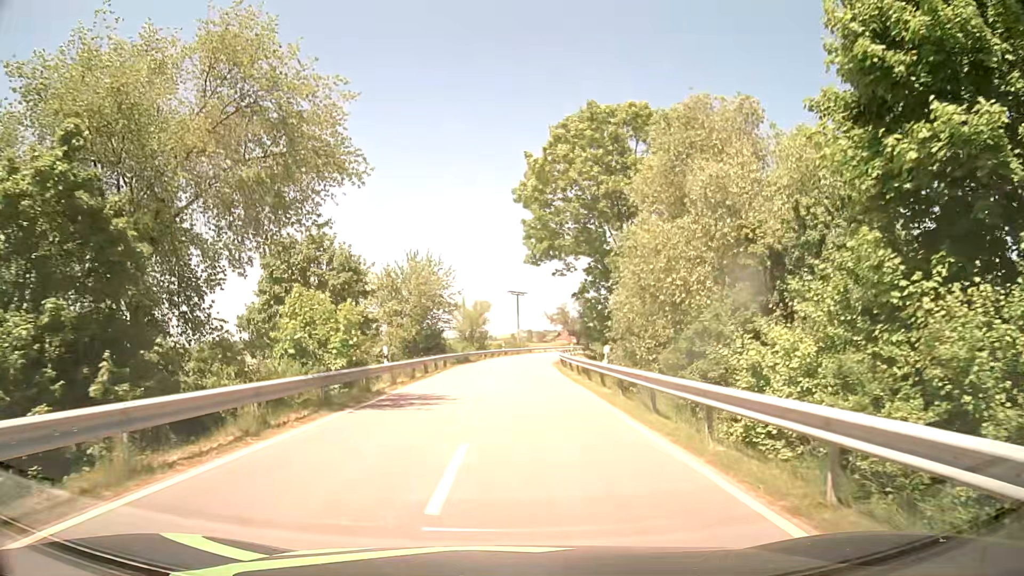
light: Day
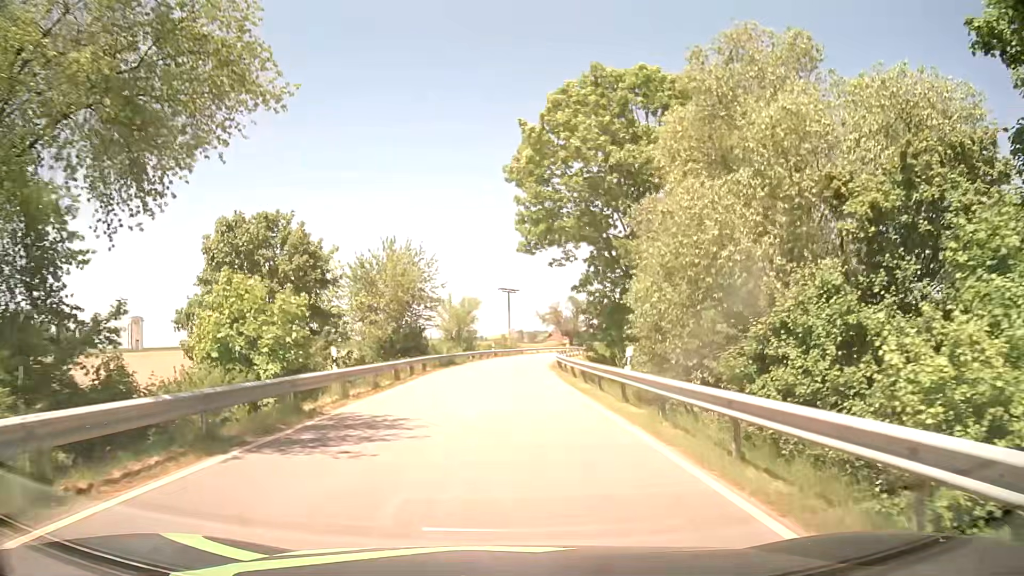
(+0.1, +5.7) m; +1°
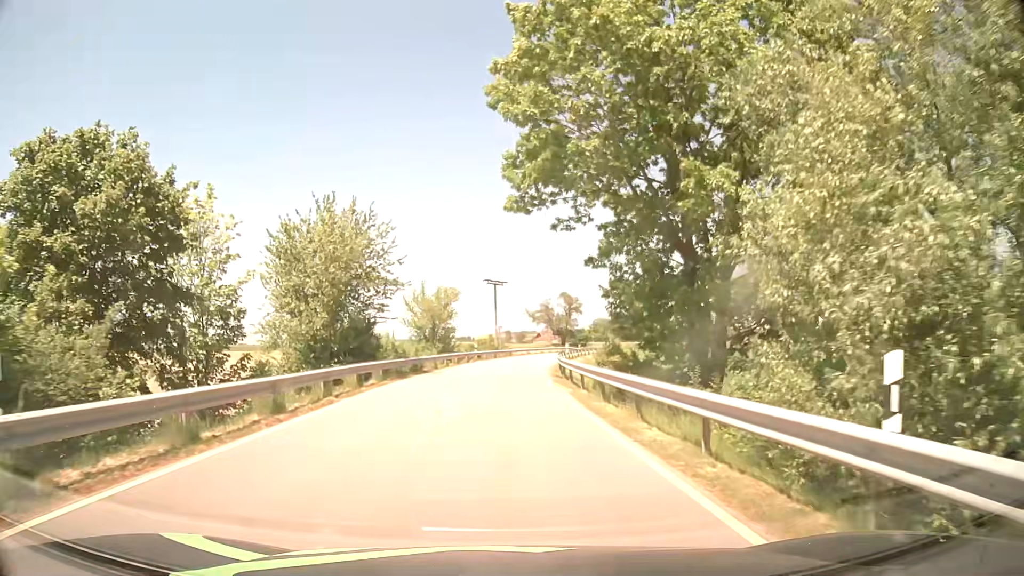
(+0.1, +12.1) m; +1°
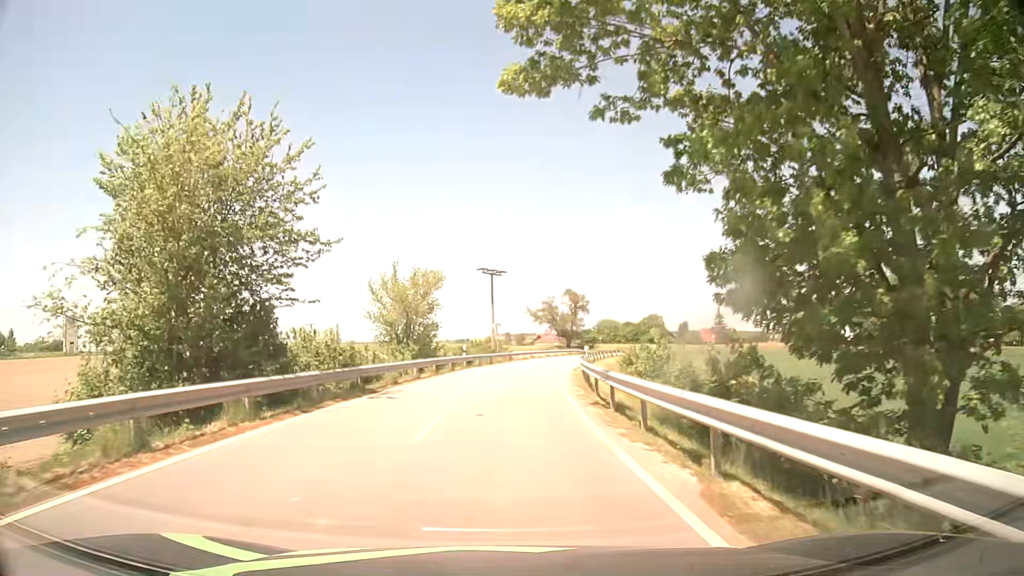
(+0.1, +13.3) m; 0°
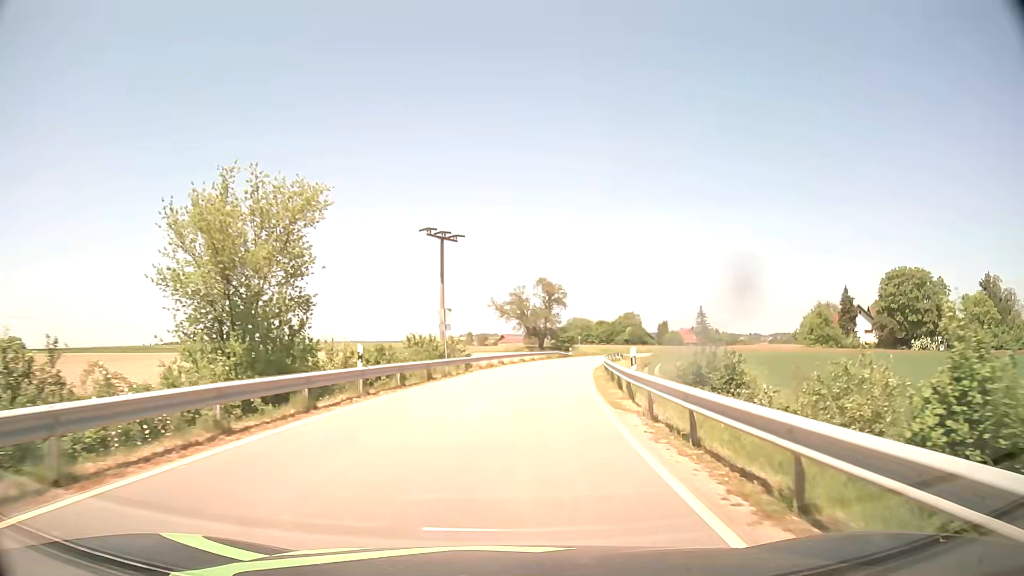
(+0.3, +22.2) m; +3°
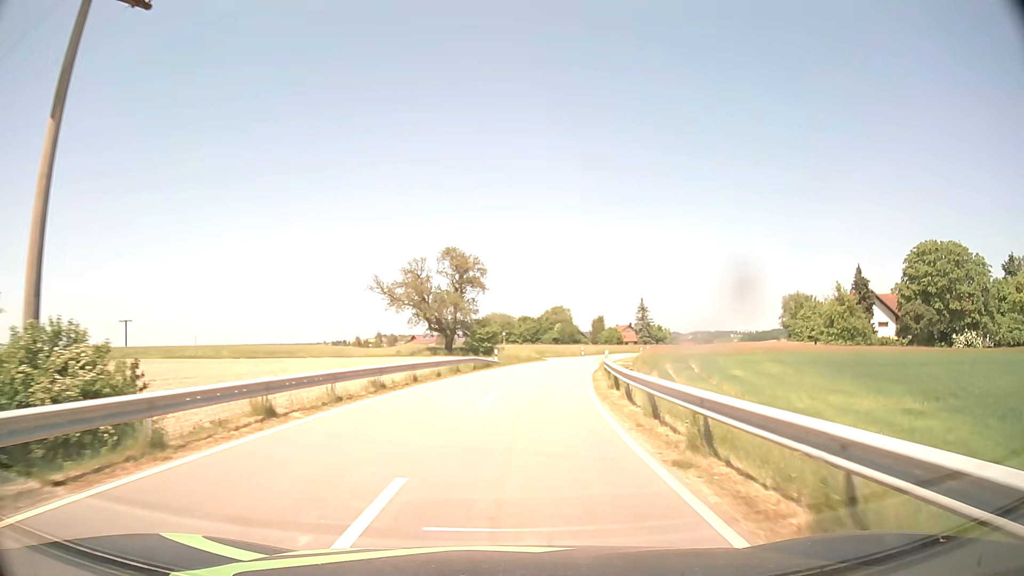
(+2.3, +33.5) m; +7°
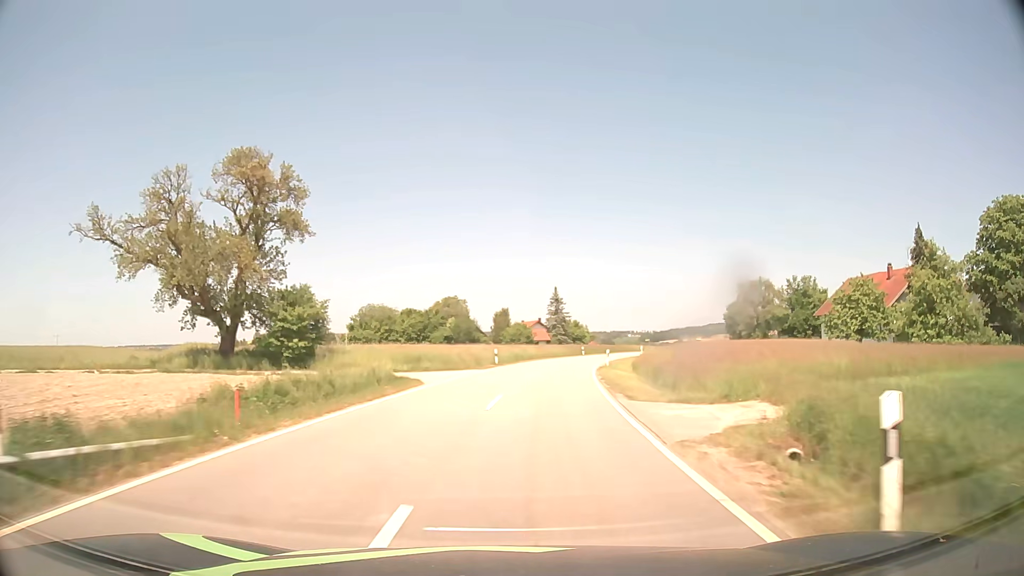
(+2.7, +37.8) m; +9°
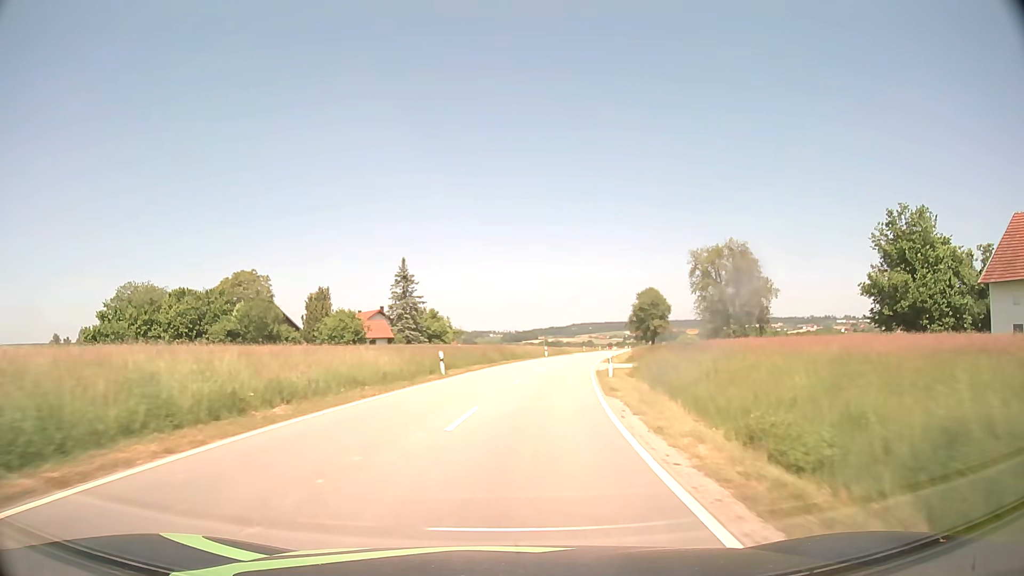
(+5.7, +51.8) m; +11°
(0, +10) (+1, +20) (+2, +30) (+4, +40) (+5, +50) (+7, +59) (+9, +69) (+11, +79) (+13, +89) (+15, +99) m
